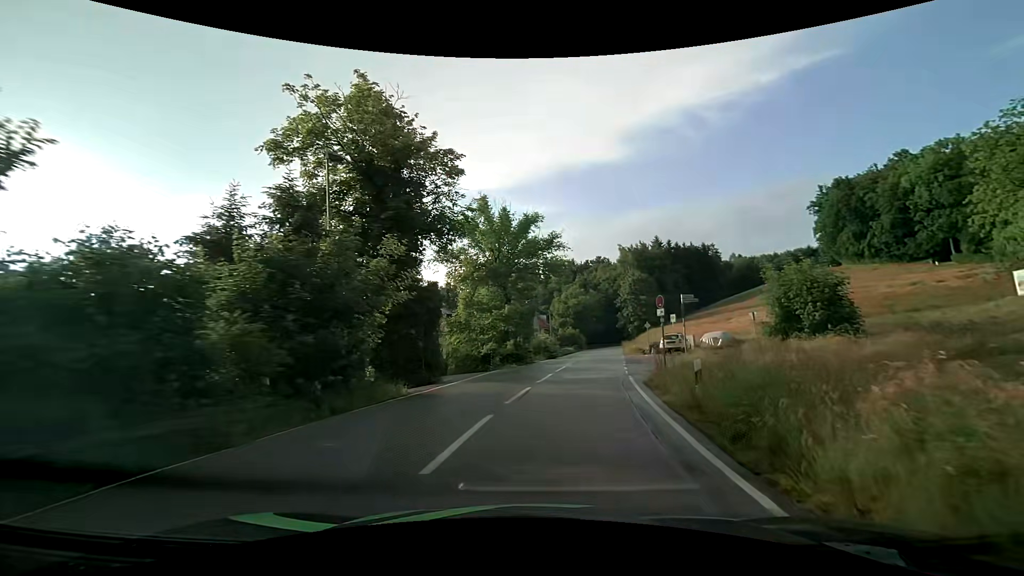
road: tertiary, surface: asphalt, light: Day
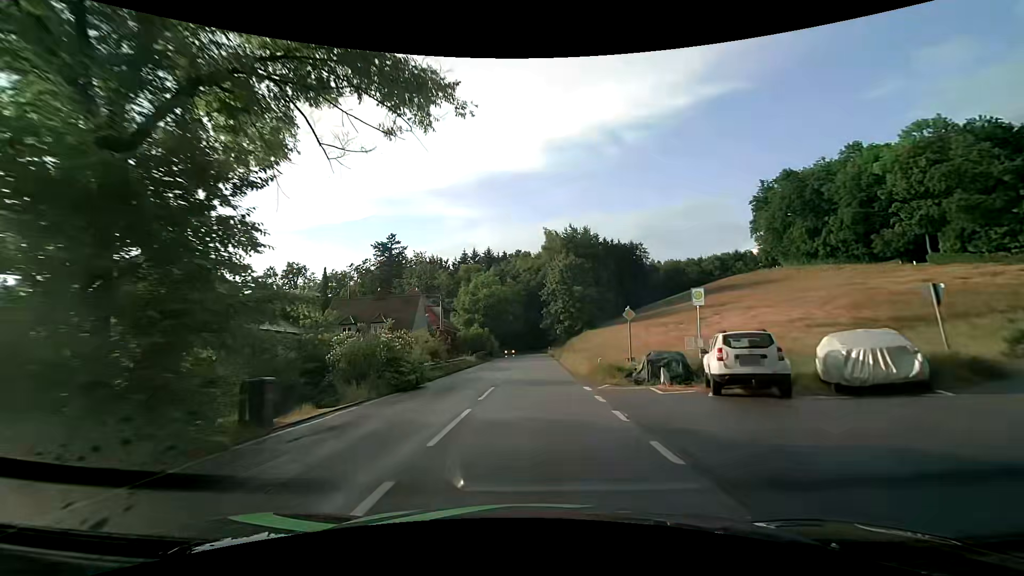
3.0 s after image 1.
(+3.0, +27.3) m; +10°
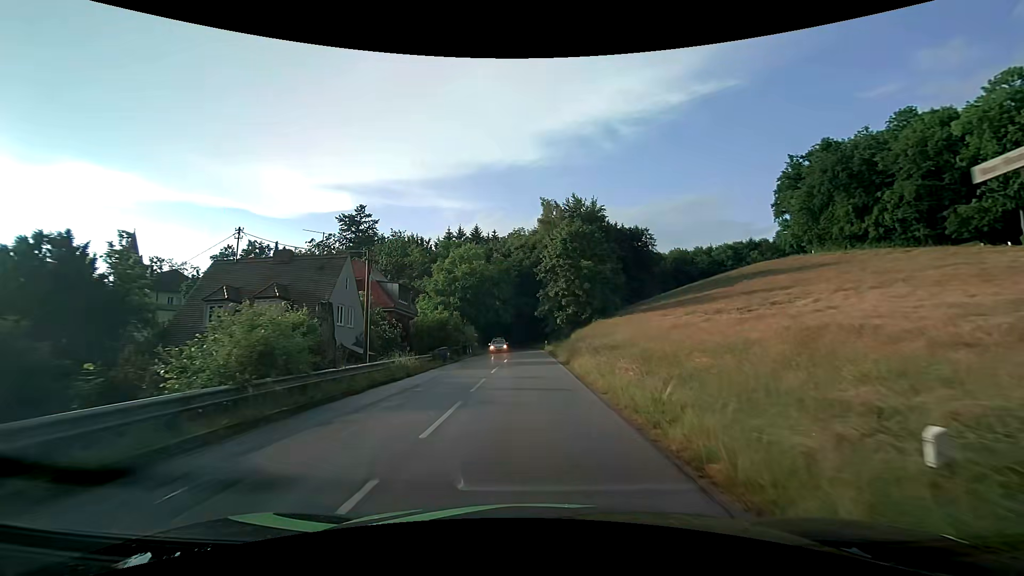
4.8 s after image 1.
(+0.2, +17.9) m; +1°
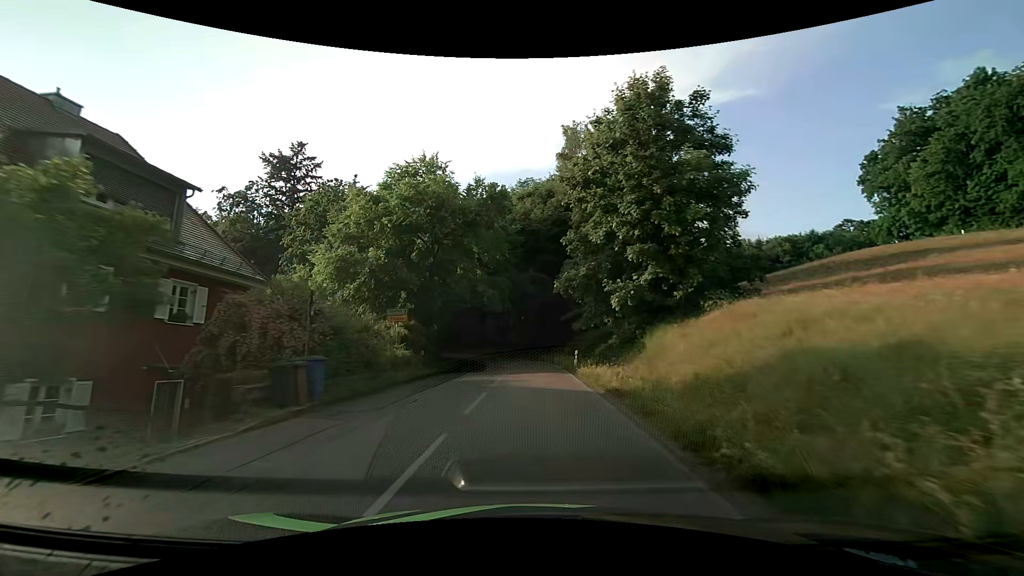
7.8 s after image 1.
(-0.4, +31.9) m; -1°
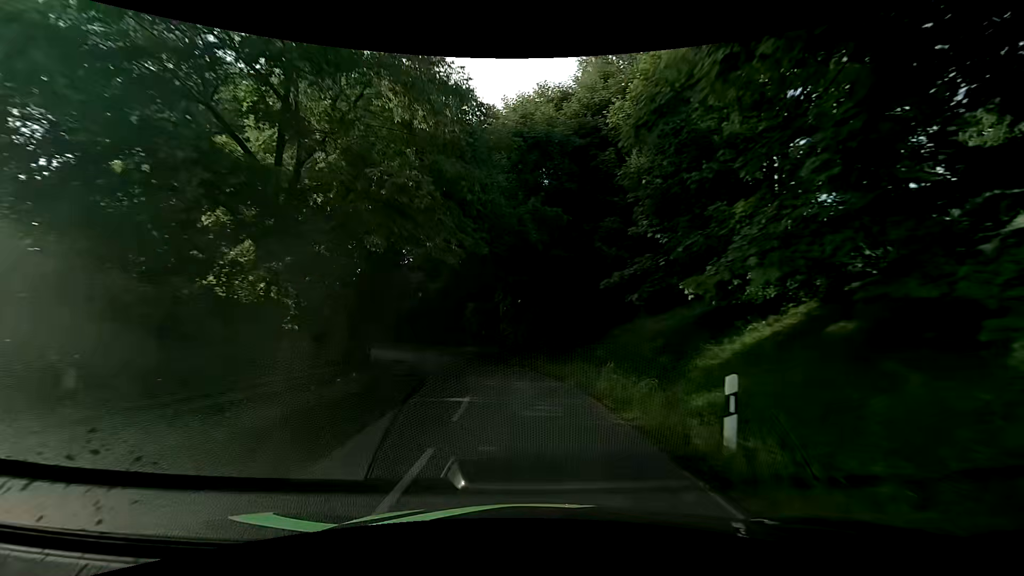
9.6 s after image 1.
(0.0, +19.7) m; 0°
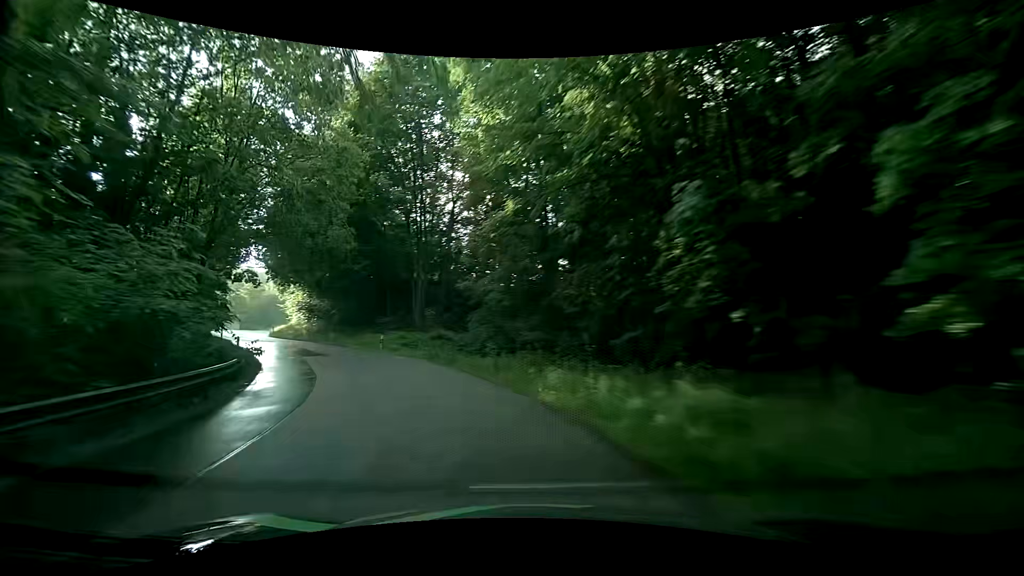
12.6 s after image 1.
(-3.5, +31.4) m; -19°
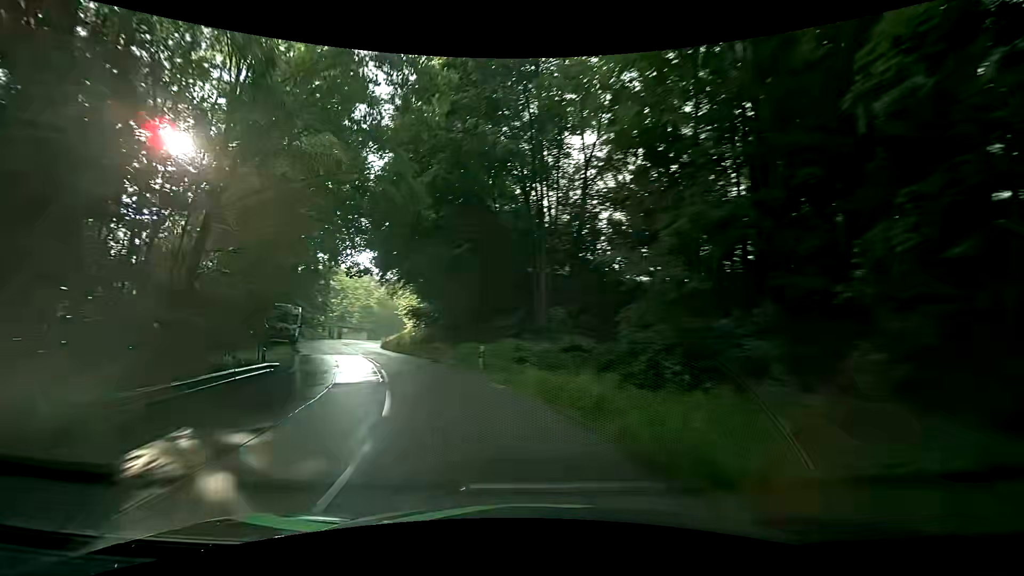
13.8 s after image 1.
(-1.6, +12.1) m; -16°
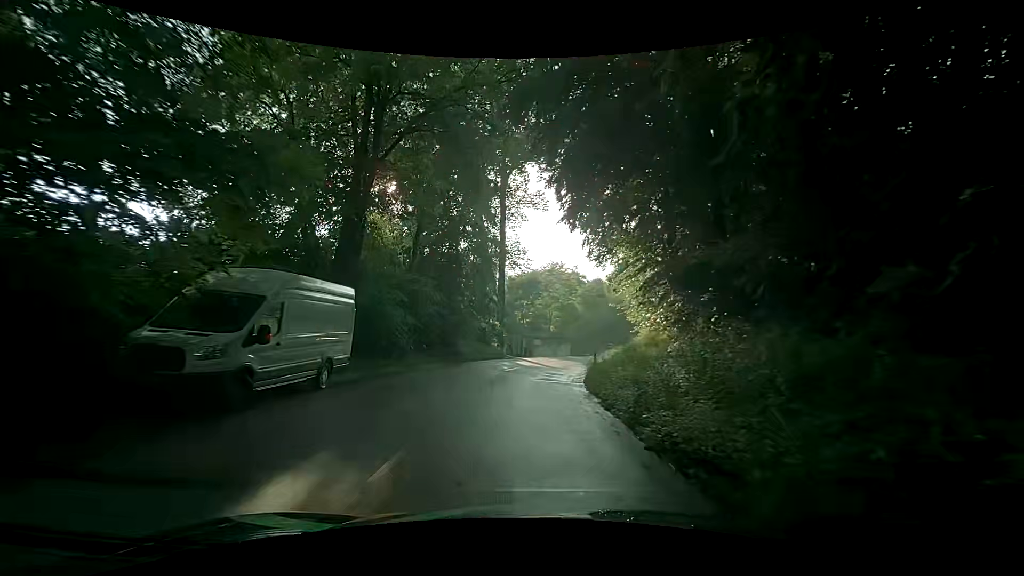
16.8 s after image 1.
(-7.3, +28.1) m; -26°
